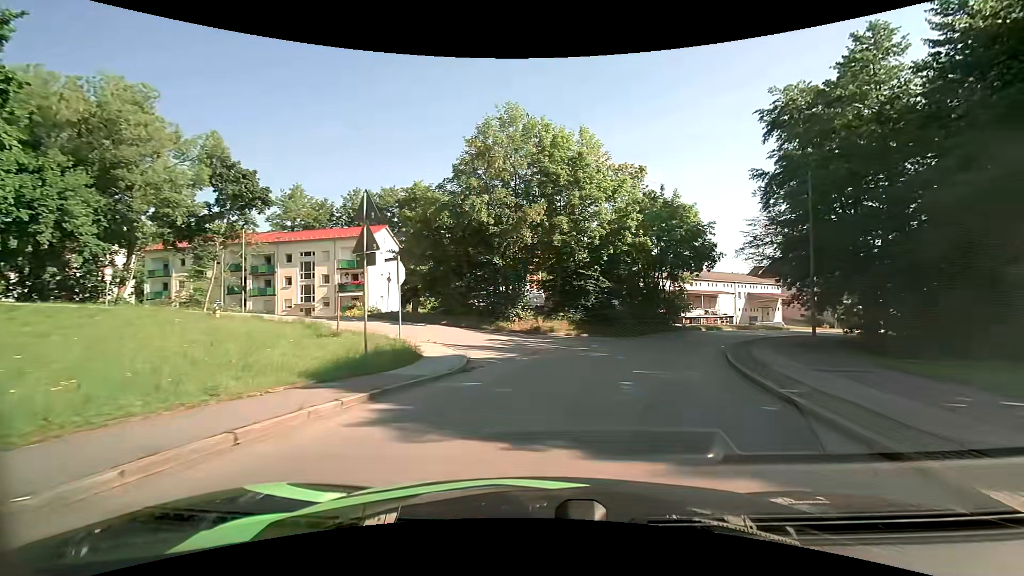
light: Day
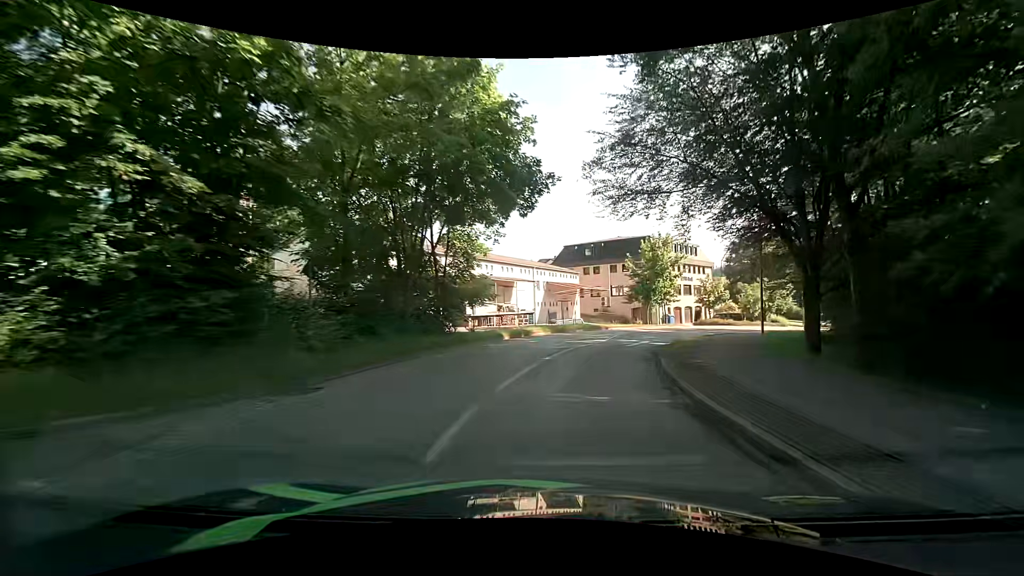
(+5.7, +24.7) m; +24°
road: unclassified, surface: asphalt
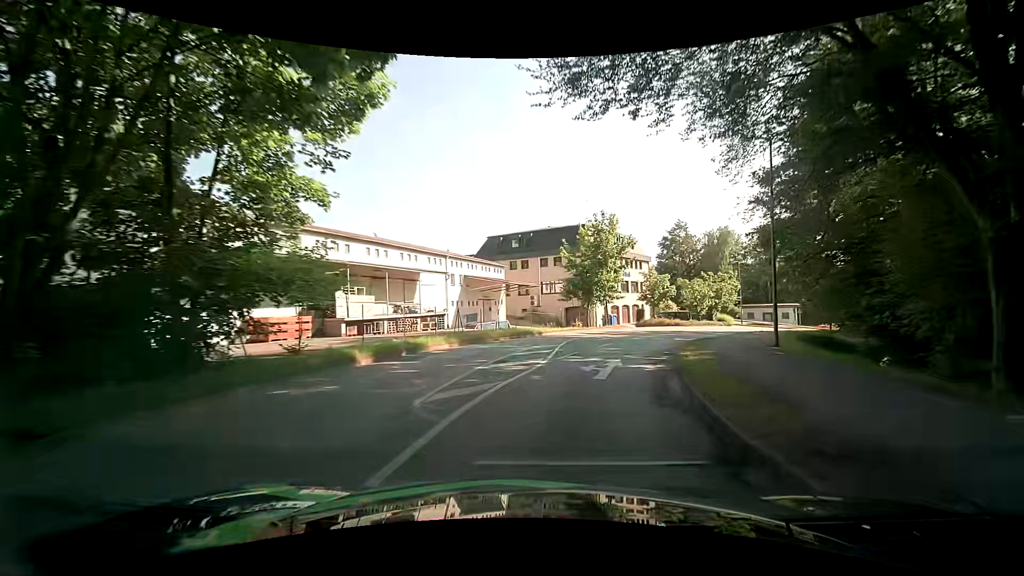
(+0.8, +11.7) m; +7°
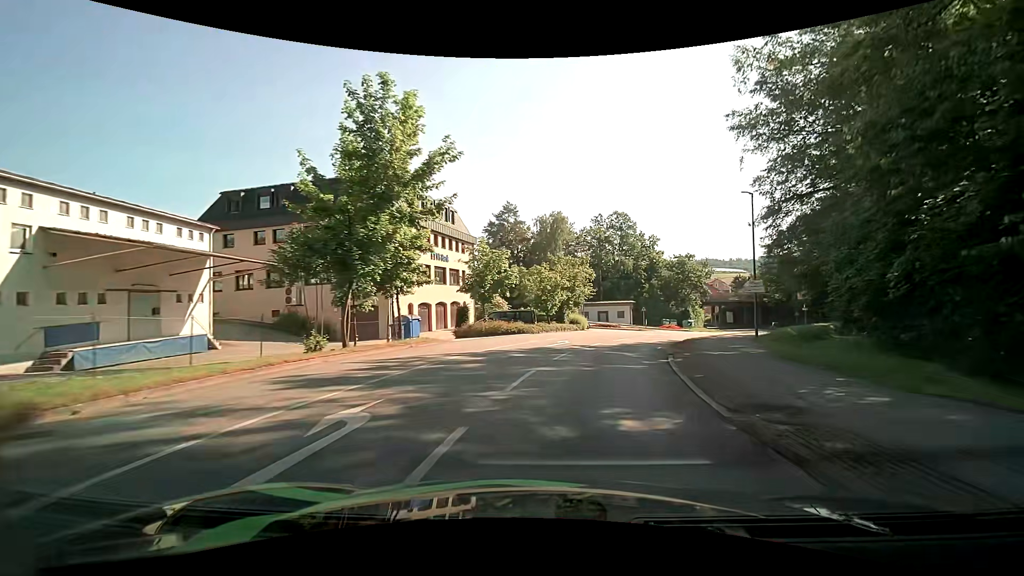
(+4.3, +23.2) m; +21°
(+1, +10) (+3, +20) (+6, +29) (+10, +38) (+15, +47) (+21, +55) (+27, +63) (+32, +72) (+36, +81) (+39, +90) m
